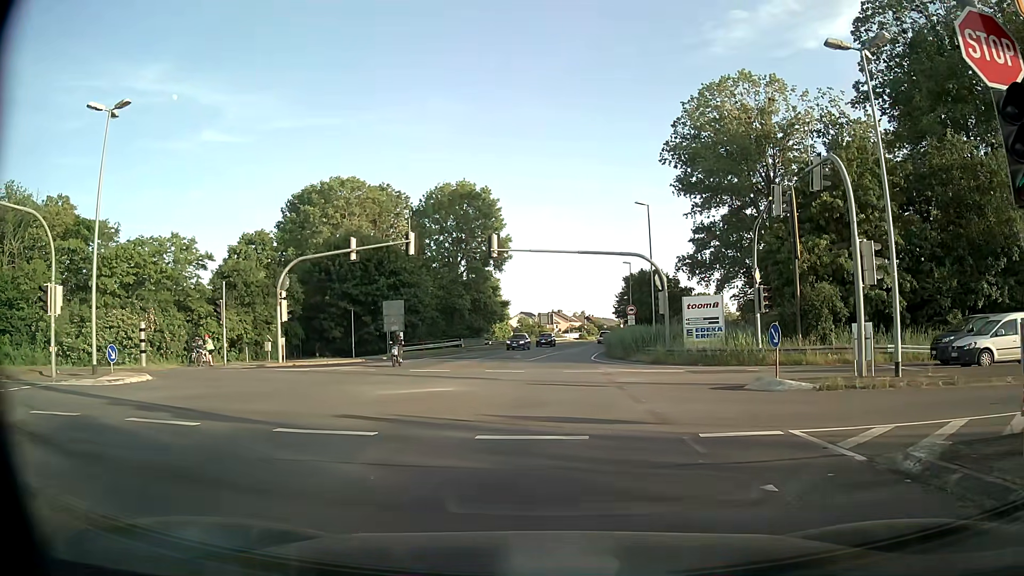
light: Day
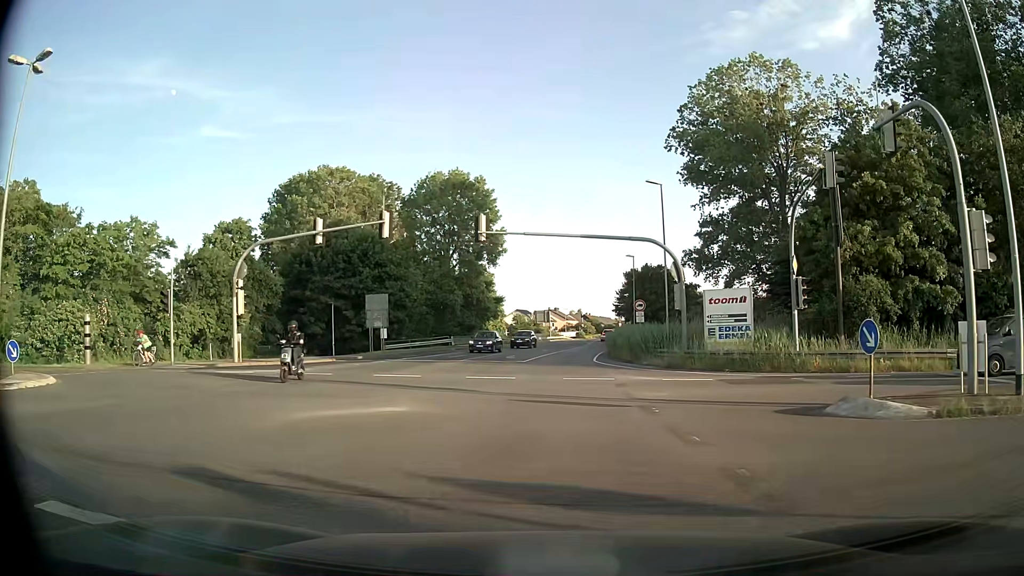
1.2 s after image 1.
(-0.1, +5.6) m; -2°
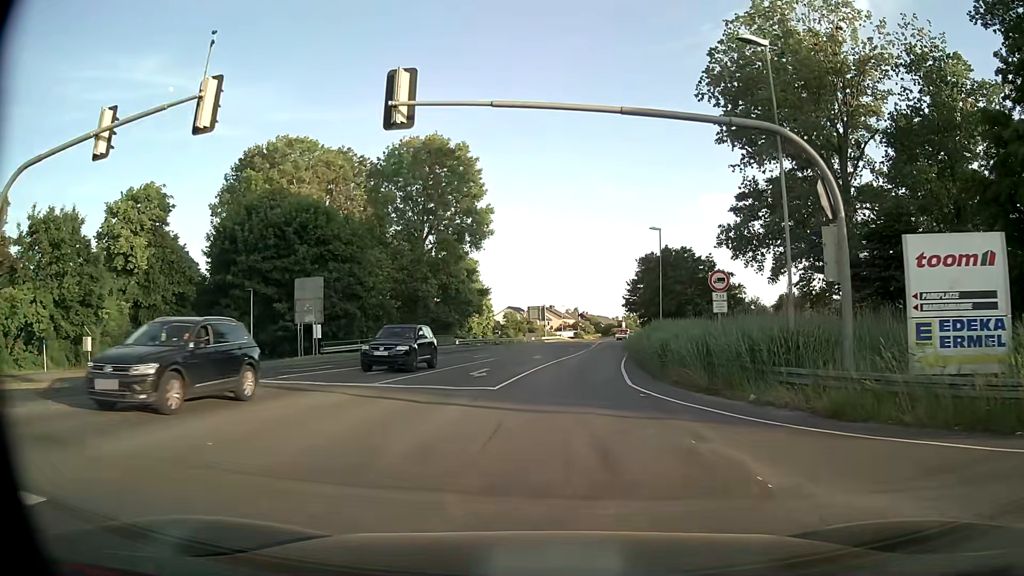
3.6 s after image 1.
(+0.2, +17.7) m; +1°
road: tertiary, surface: asphalt
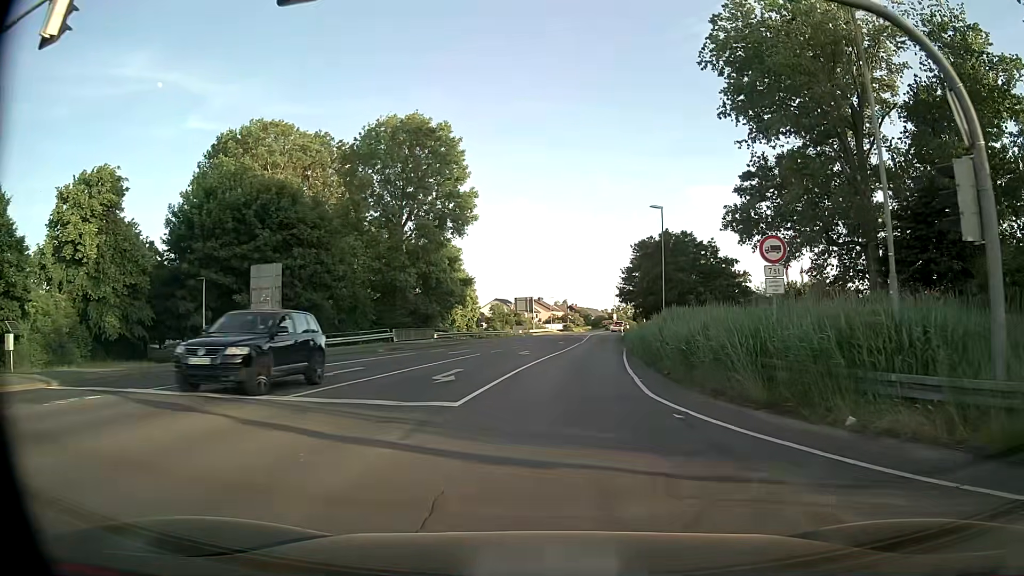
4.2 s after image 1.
(+0.1, +5.6) m; +1°
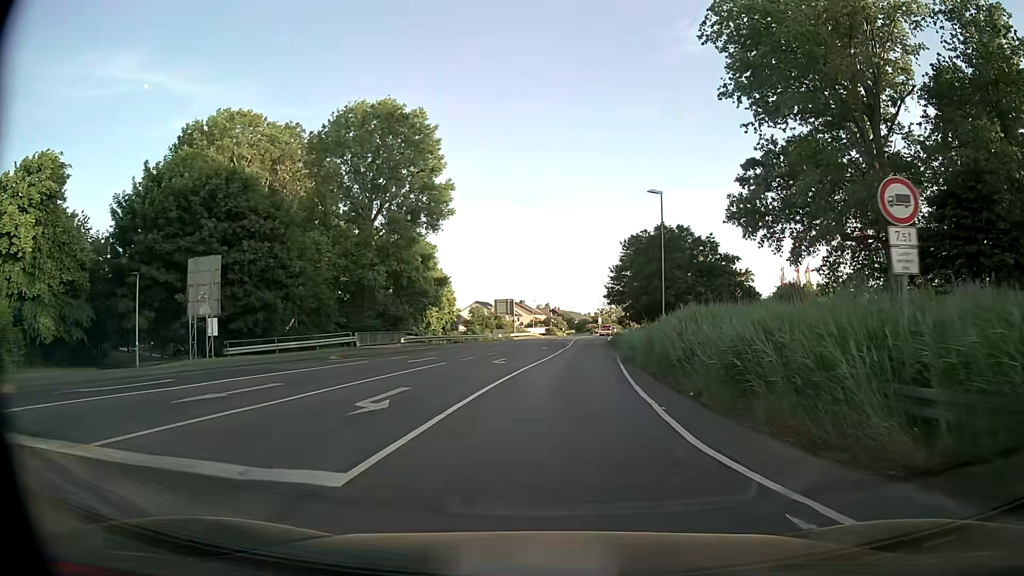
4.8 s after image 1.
(+0.1, +5.9) m; +1°
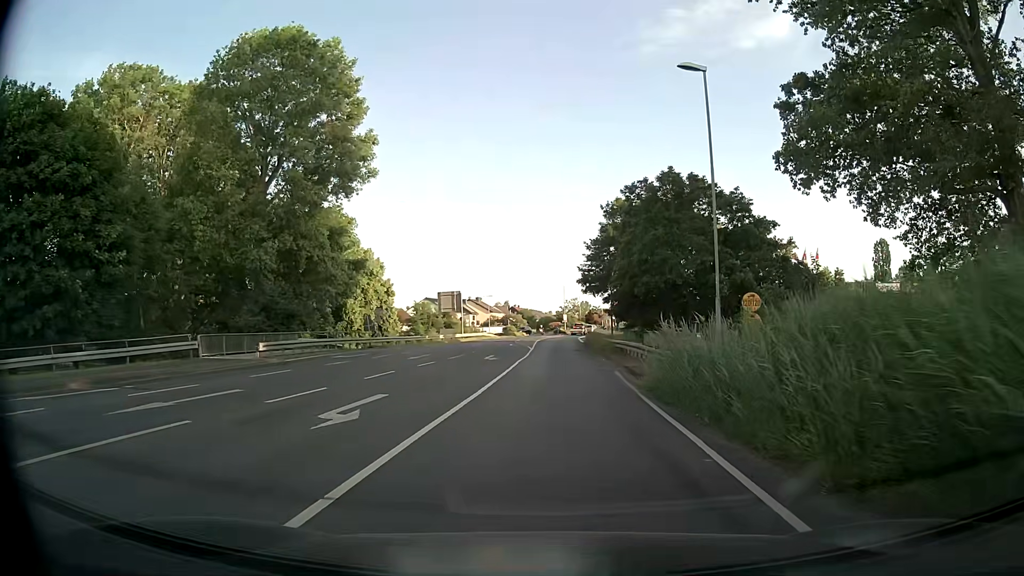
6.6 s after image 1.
(+0.6, +17.9) m; +3°
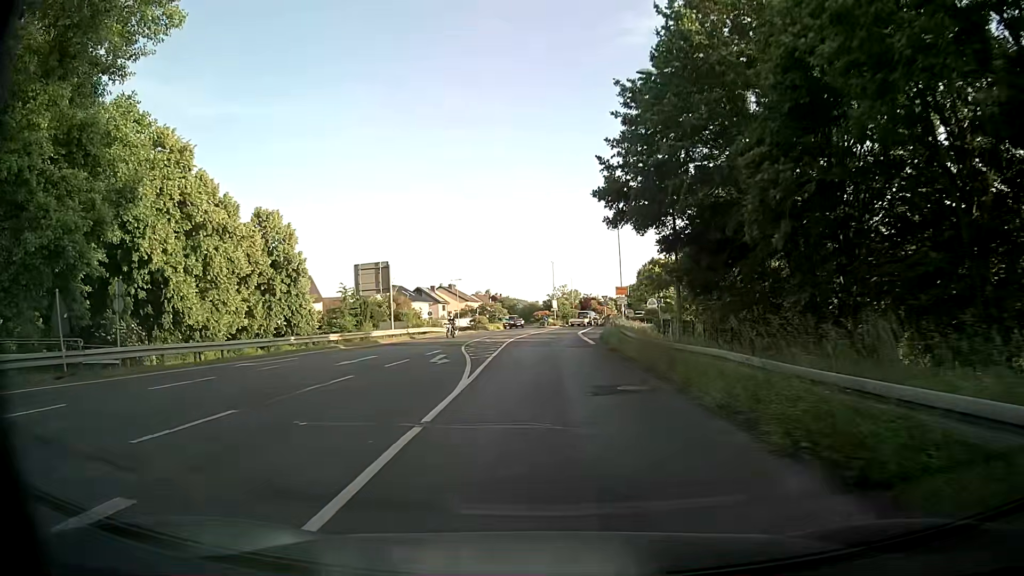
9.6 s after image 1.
(+0.6, +29.2) m; +2°
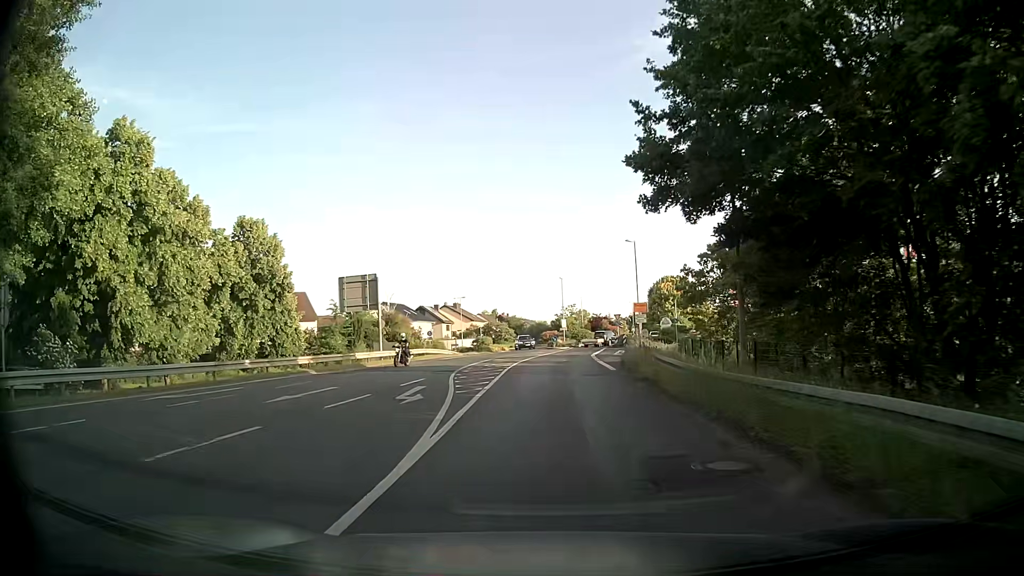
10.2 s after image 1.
(-0.1, +5.8) m; -1°
(0, +10) (0, +20) (0, +30) (+1, +40) (+1, +50) (+2, +60) (+3, +70) (+5, +80) (+10, +88) (+14, +97) m
